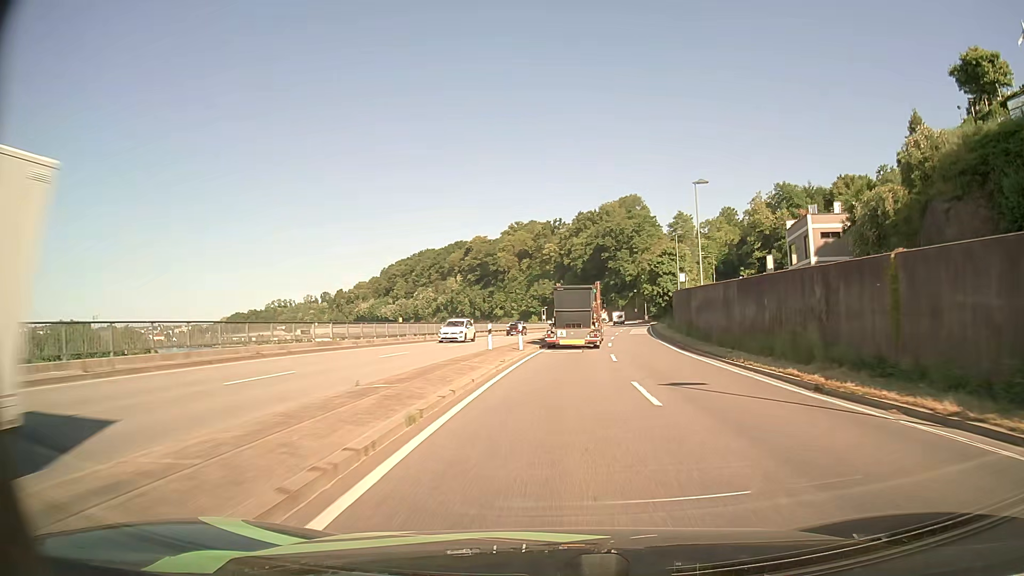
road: primary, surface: asphalt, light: Day
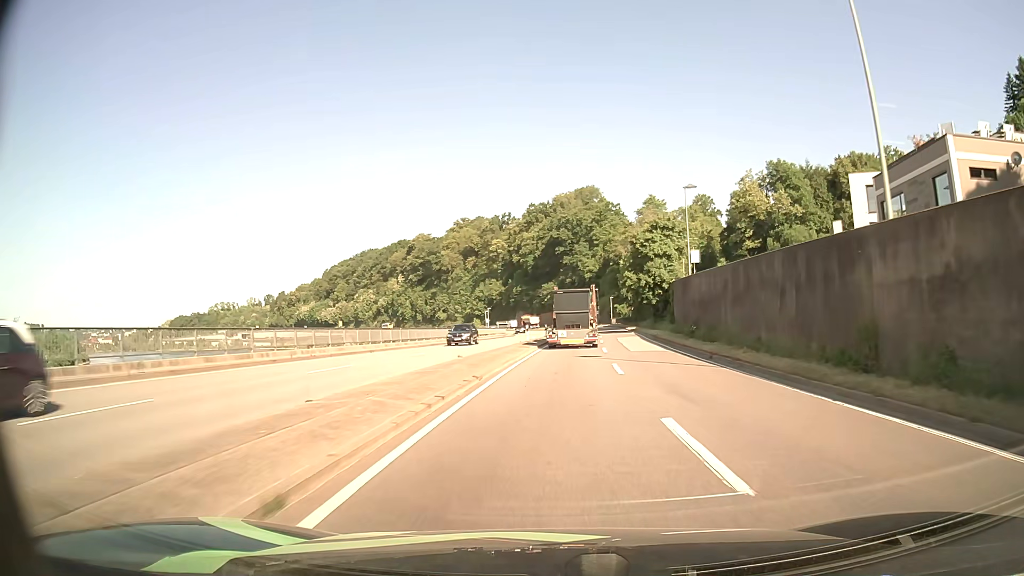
(+1.2, +30.0) m; +4°
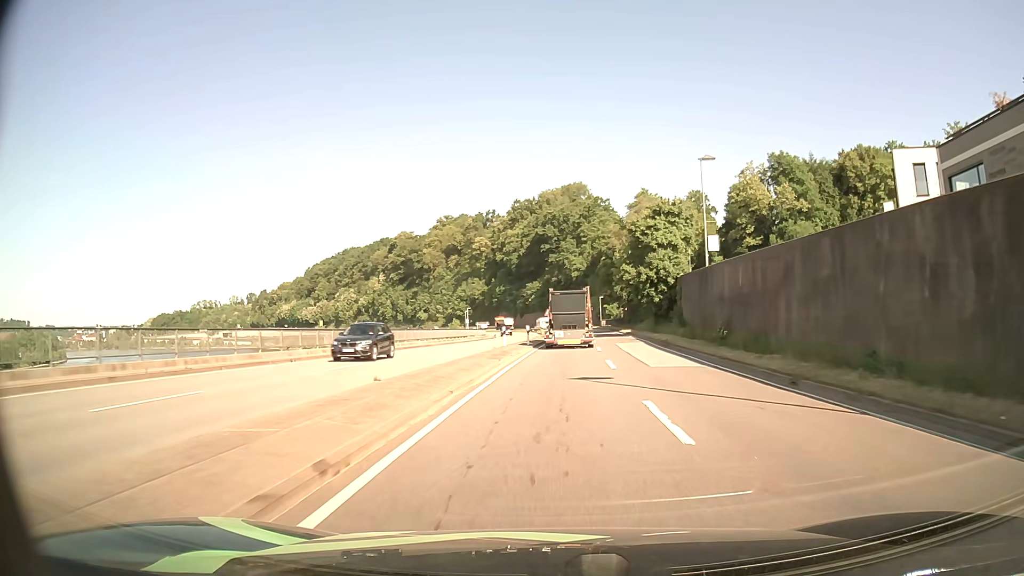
(+0.1, +9.9) m; +1°
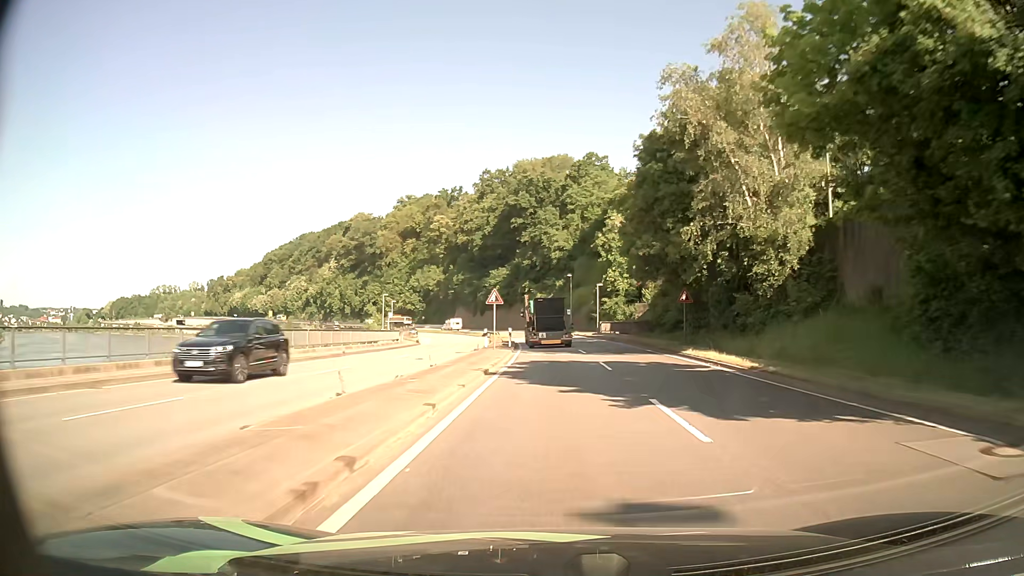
(+1.6, +48.7) m; +2°
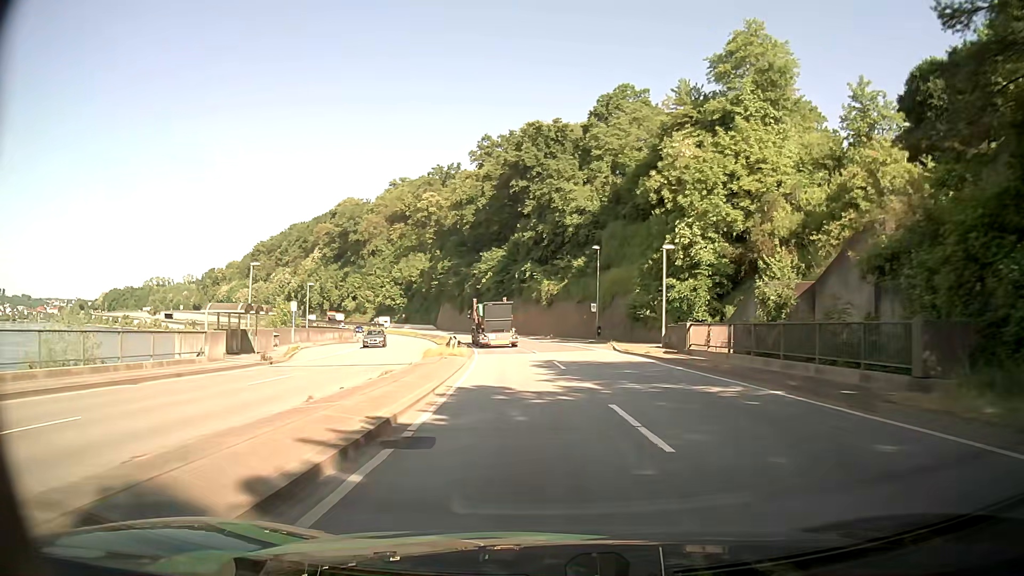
(+0.1, +39.3) m; 0°
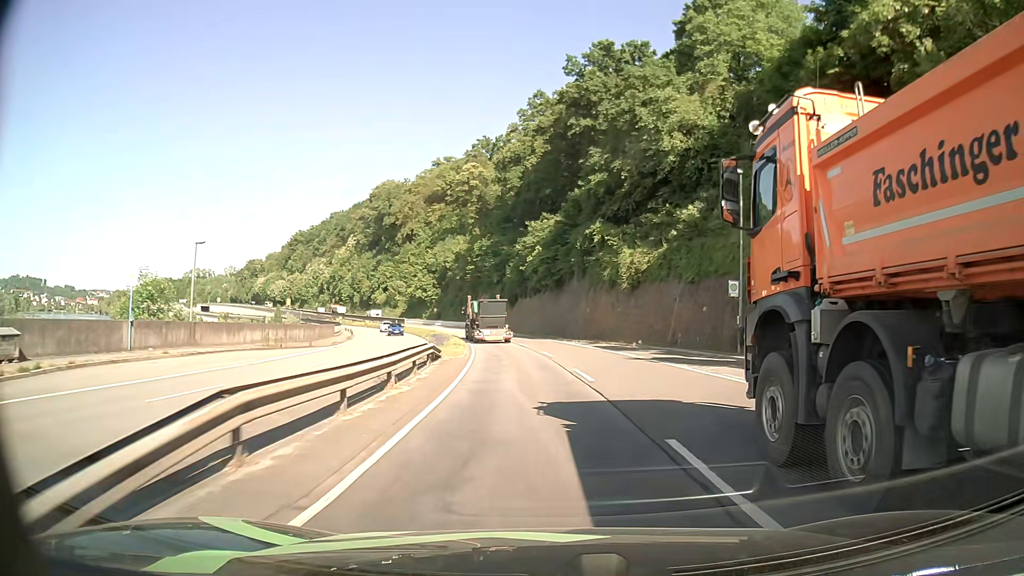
(-1.5, +30.3) m; -5°
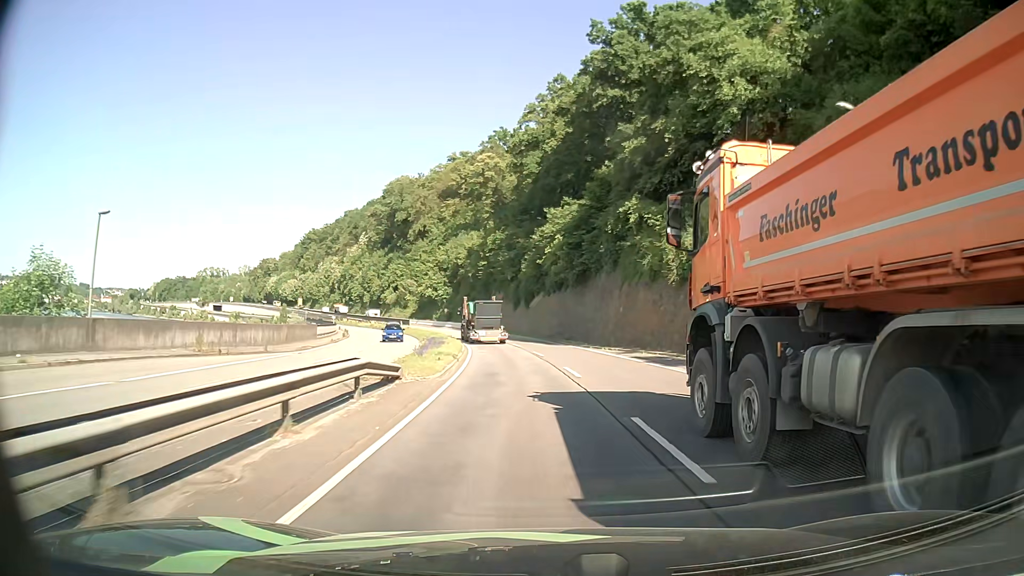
(-0.1, +10.3) m; -1°
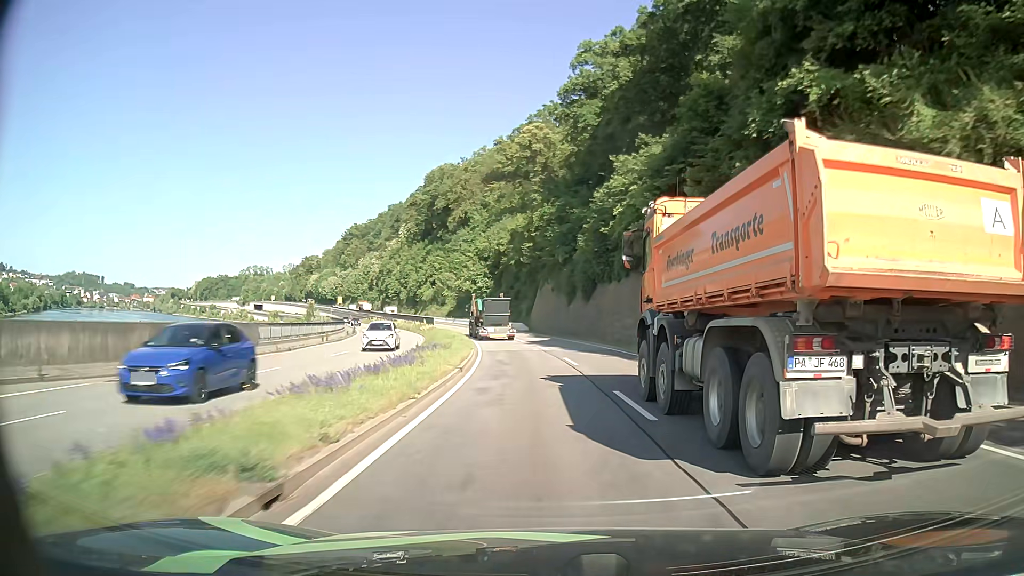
(-0.8, +20.9) m; -5°
(0, +10) (-1, +20) (-1, +30) (-2, +40) (-3, +50) (-5, +60) (-7, +70) (-9, +79) (-12, +89) (-15, +98) m
